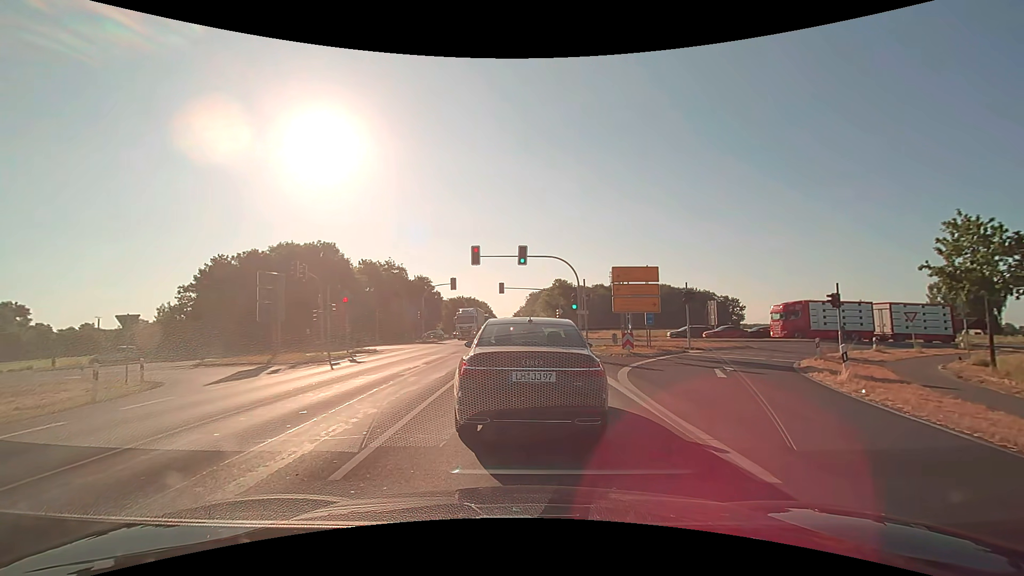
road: primary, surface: asphalt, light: Day
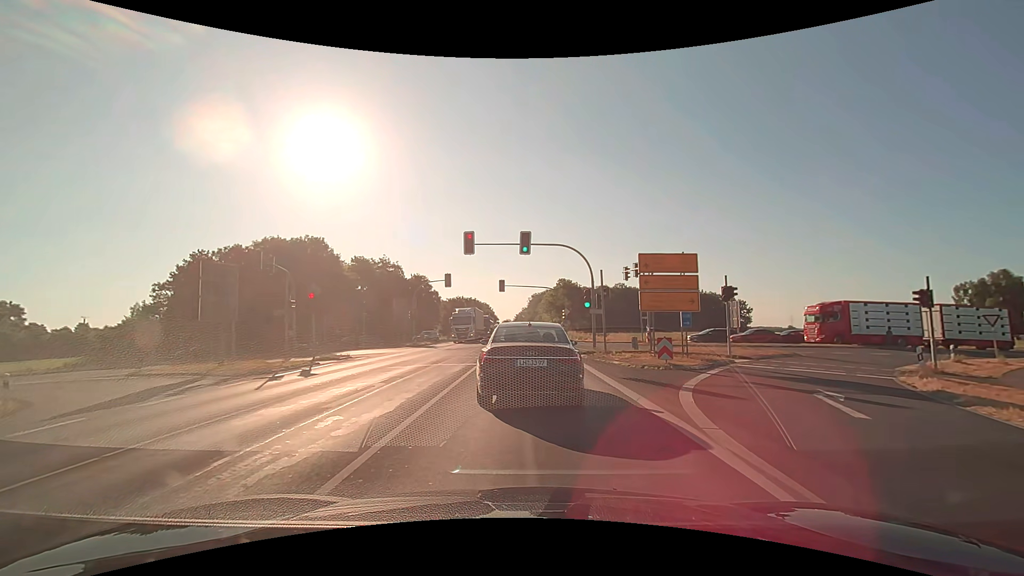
(0.0, +6.0) m; 0°
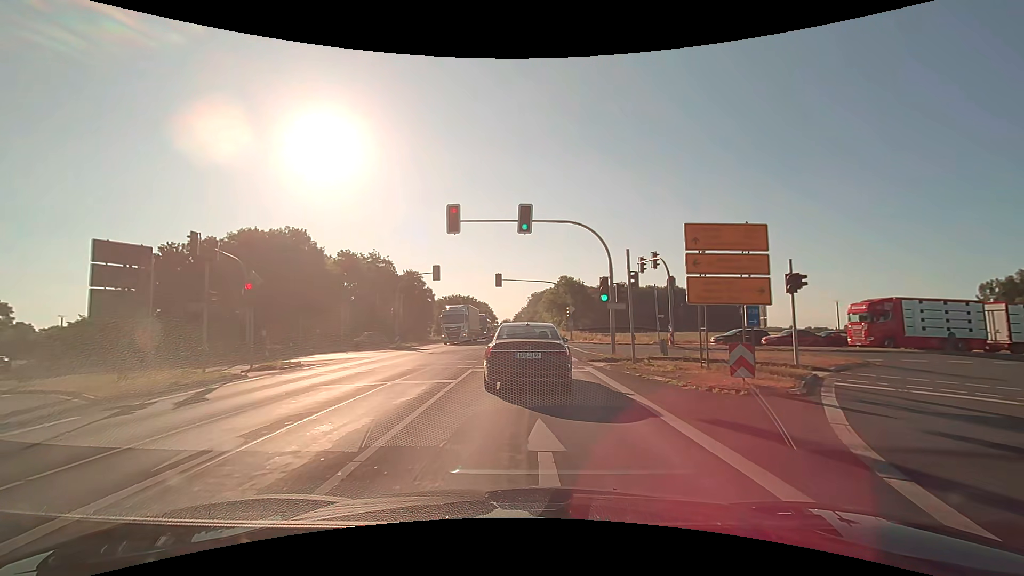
(0.0, +6.5) m; 0°
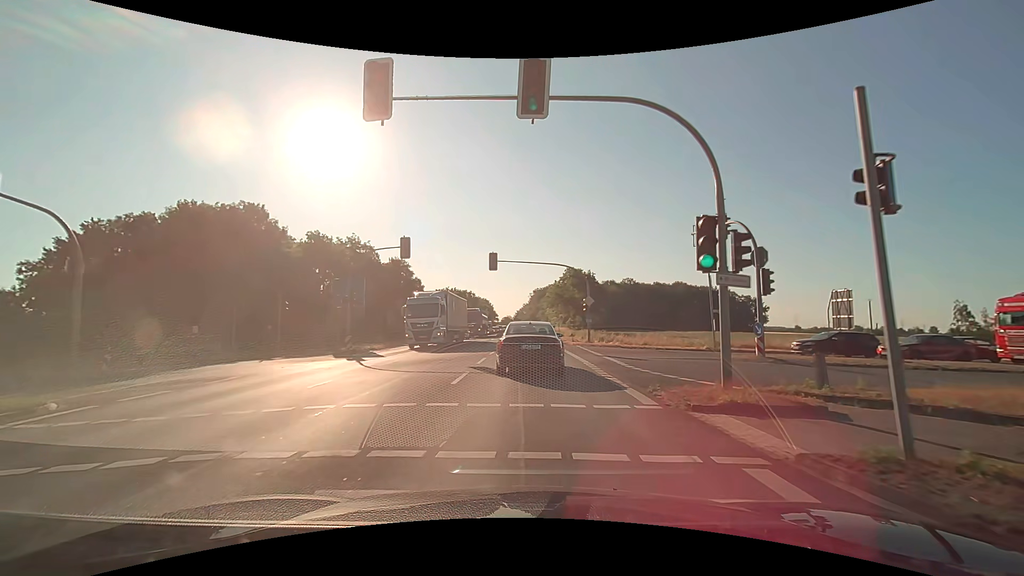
(-0.1, +12.4) m; 0°
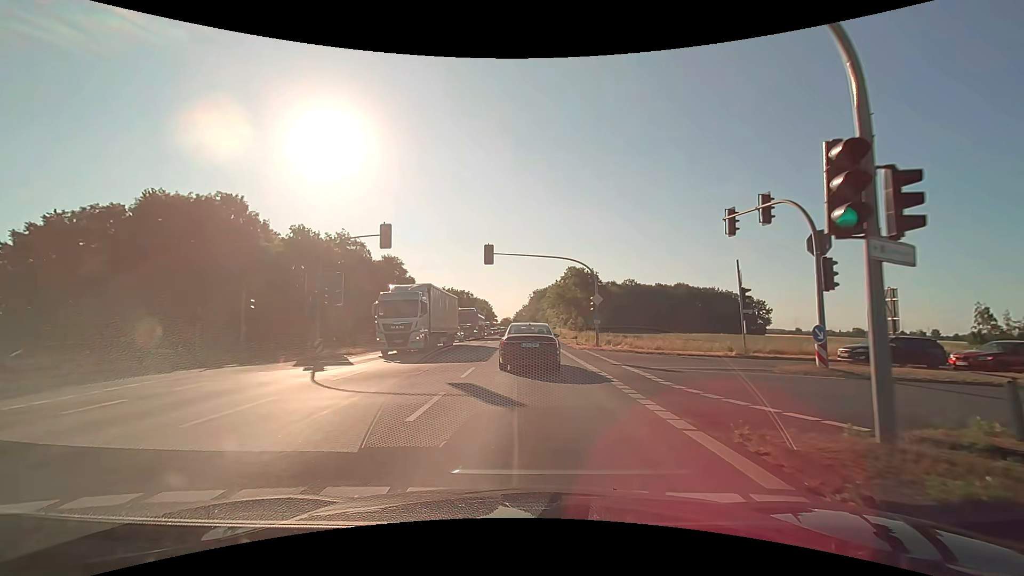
(0.0, +4.4) m; 0°
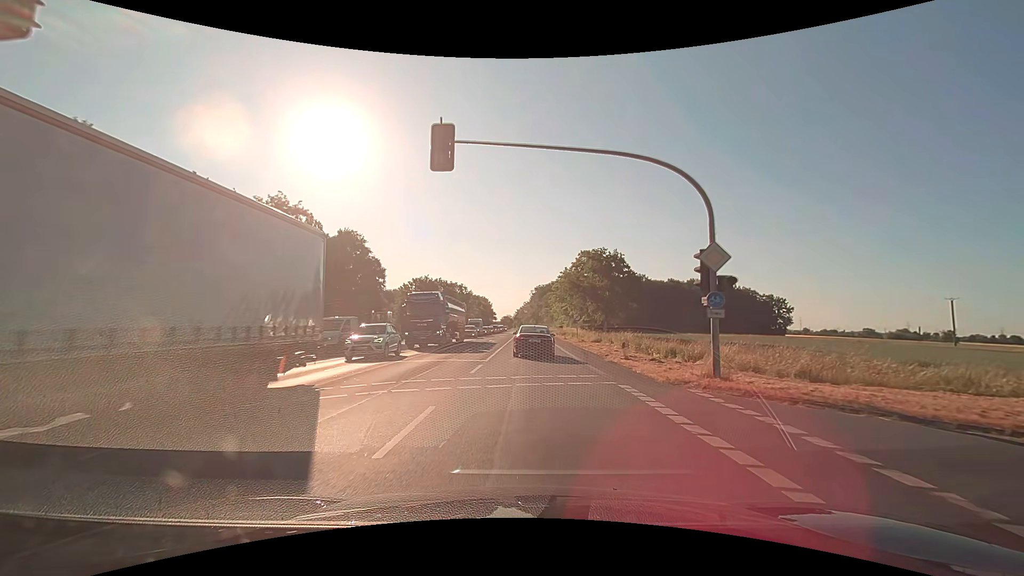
(+0.1, +20.3) m; 0°
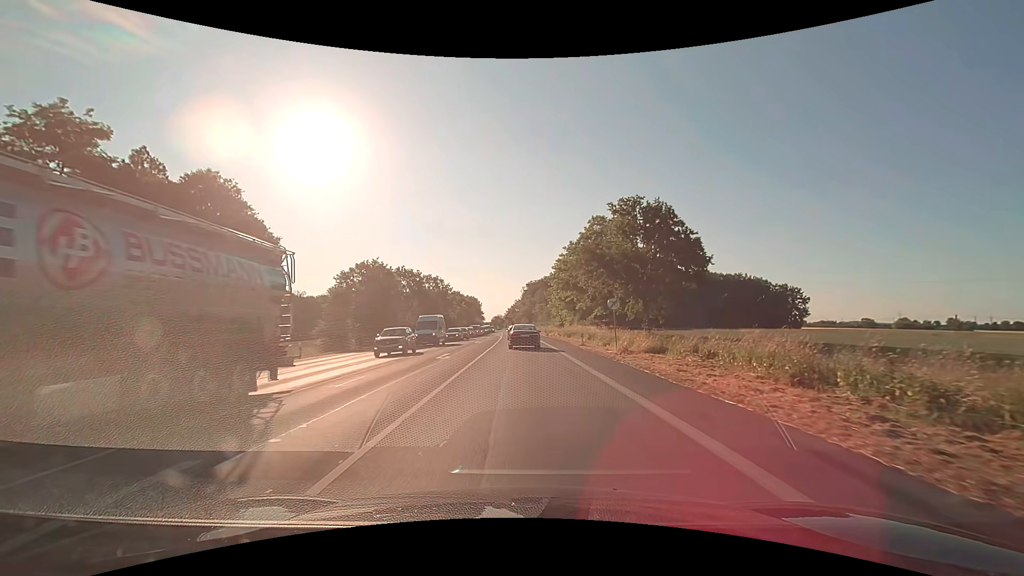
(+0.3, +24.7) m; +1°
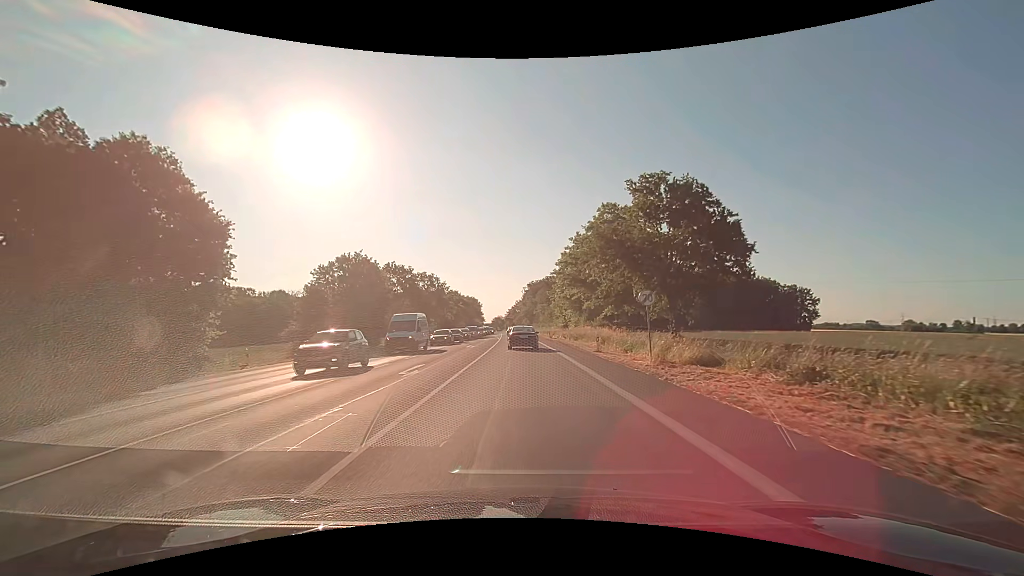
(0.0, +6.8) m; 0°
(0, +10) (0, +20) (0, +30) (-1, +40) (-1, +50) (-1, +60) (-1, +70) (-2, +80) (-2, +90) (-3, +100) m
